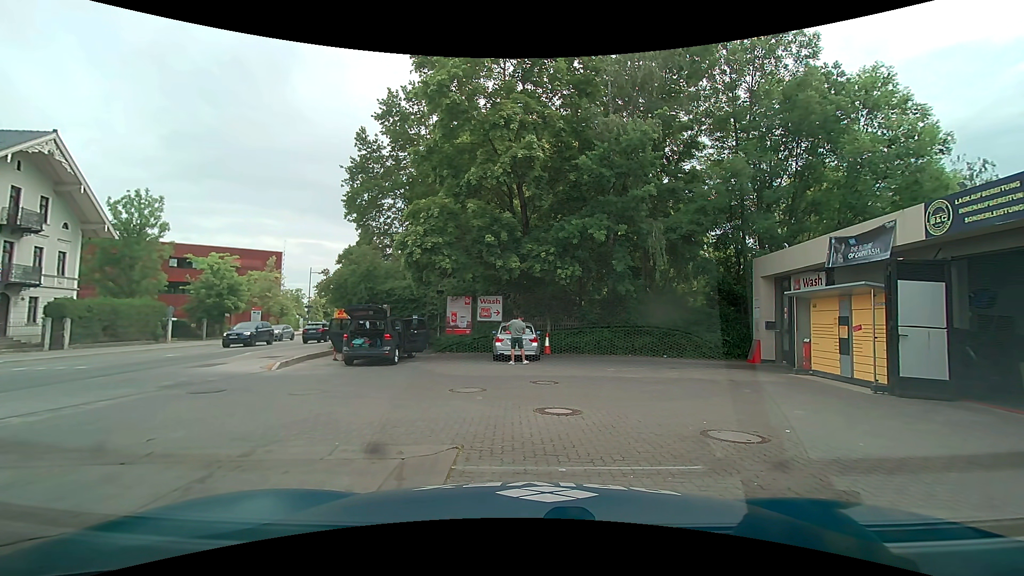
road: secondary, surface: asphalt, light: Day
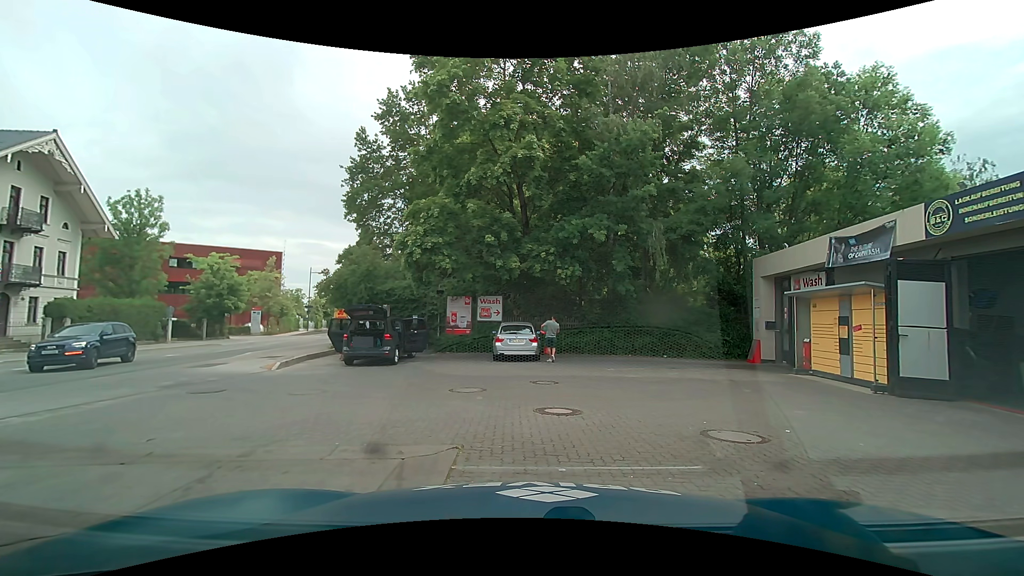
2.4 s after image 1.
(0.0, 0.0) m; 0°
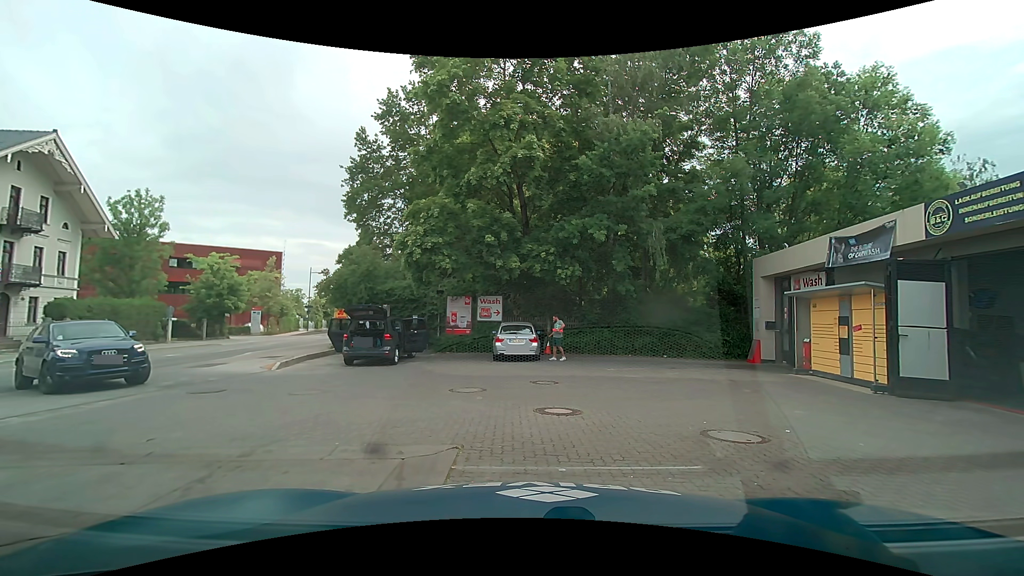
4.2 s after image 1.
(0.0, 0.0) m; 0°
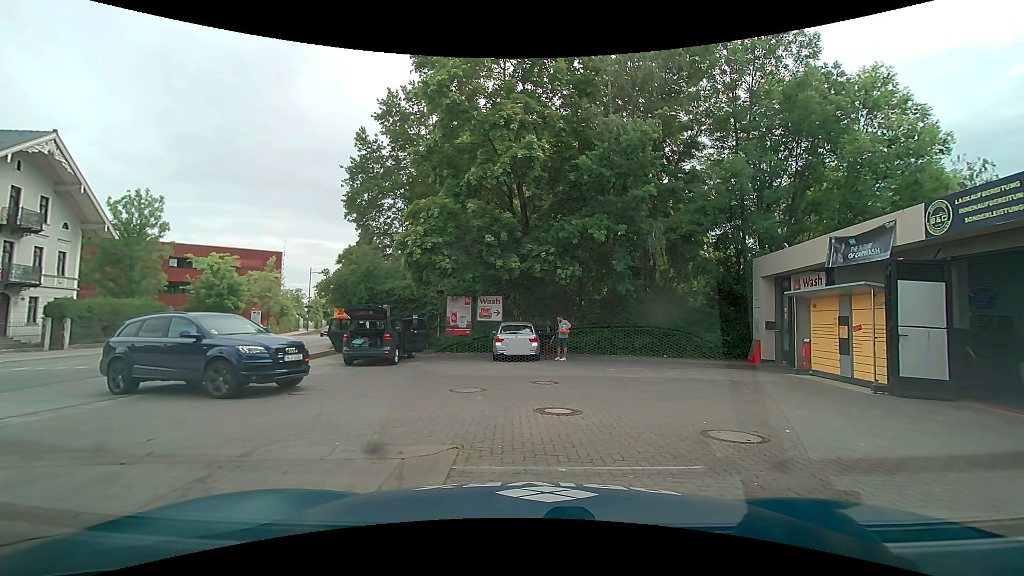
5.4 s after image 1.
(0.0, 0.0) m; 0°
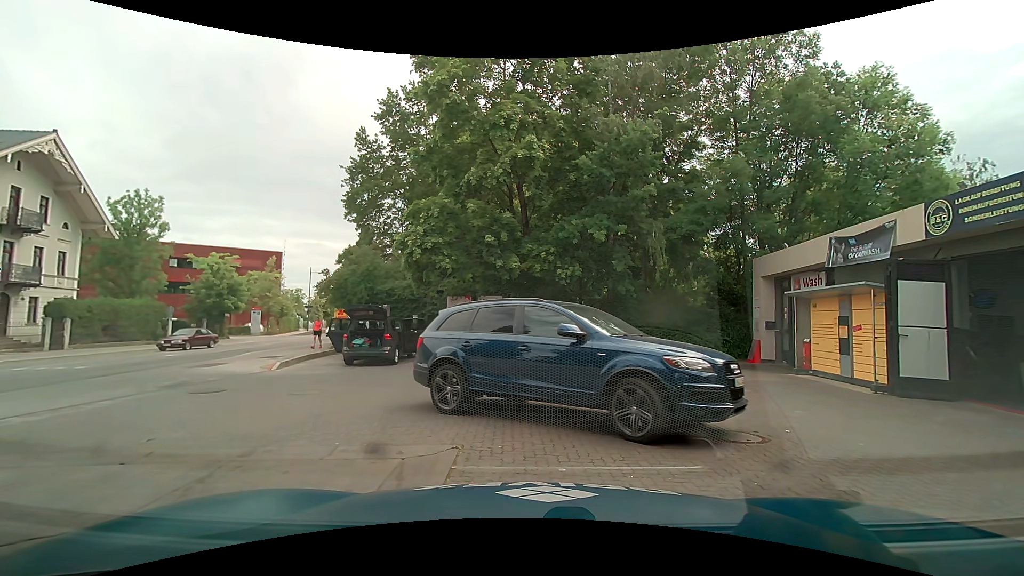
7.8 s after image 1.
(0.0, 0.0) m; 0°
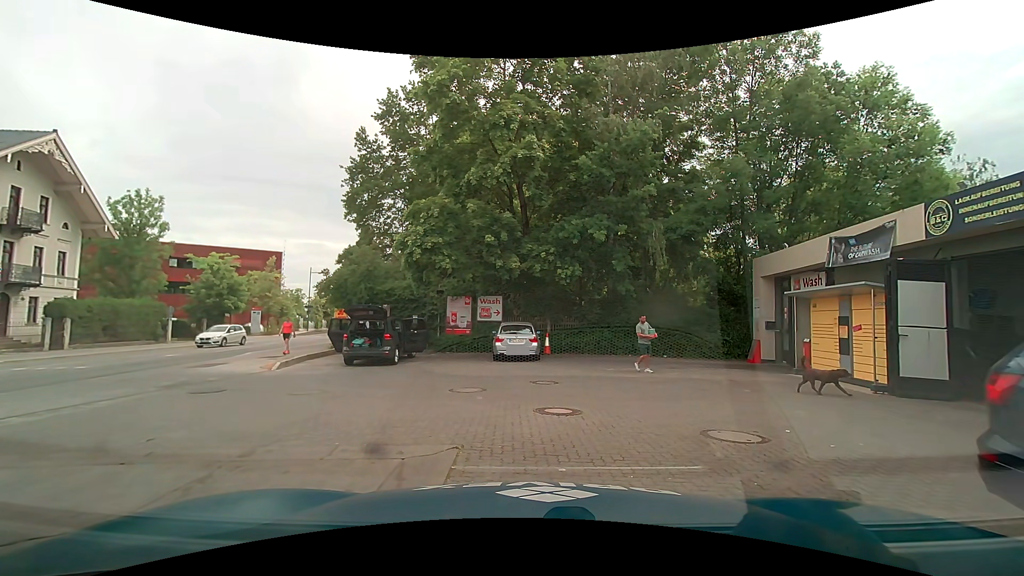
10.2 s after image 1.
(0.0, 0.0) m; 0°
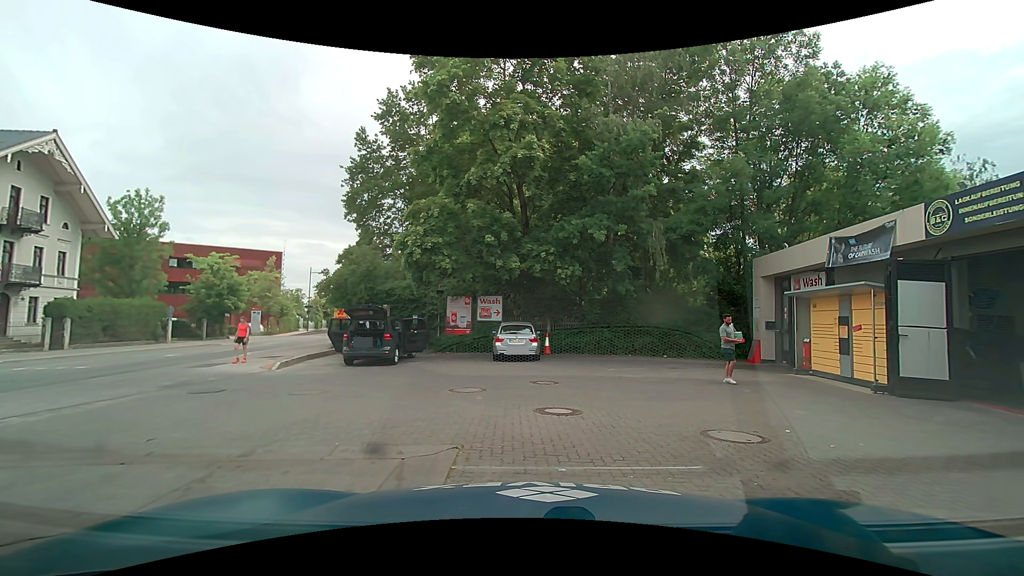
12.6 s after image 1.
(0.0, 0.0) m; 0°
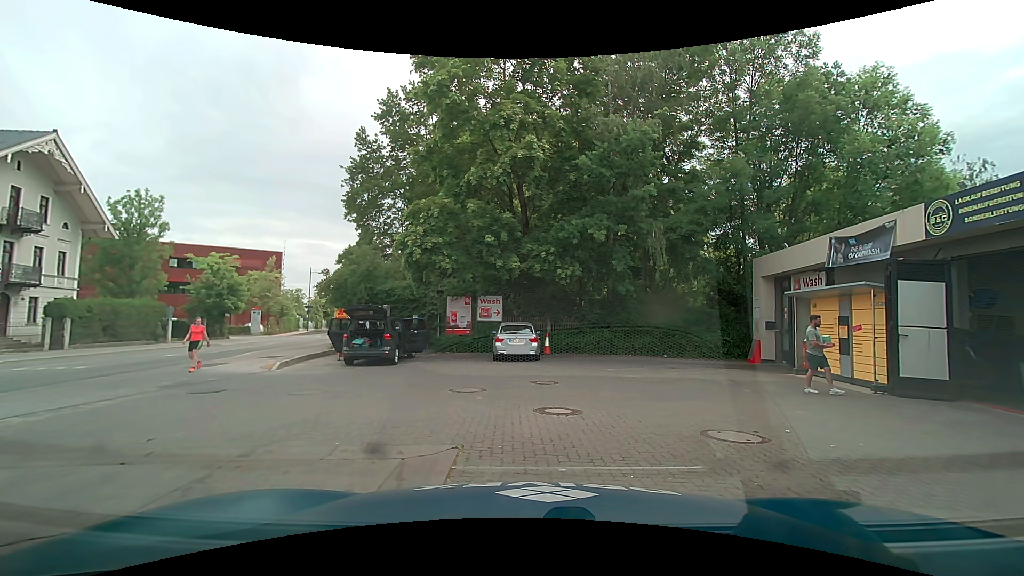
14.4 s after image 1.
(0.0, 0.0) m; 0°
